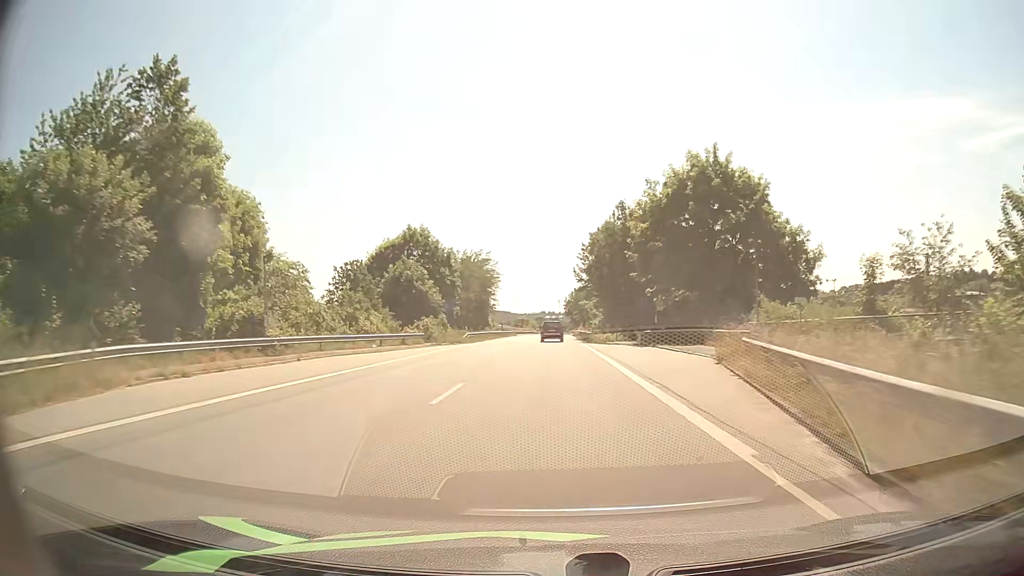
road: primary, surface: asphalt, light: Day
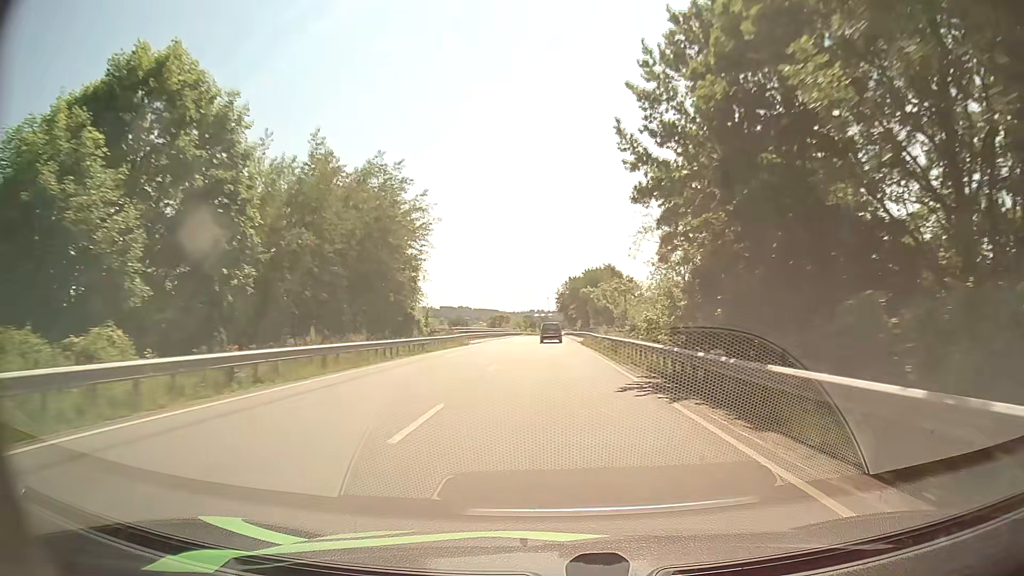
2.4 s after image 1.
(+0.2, +52.0) m; +1°
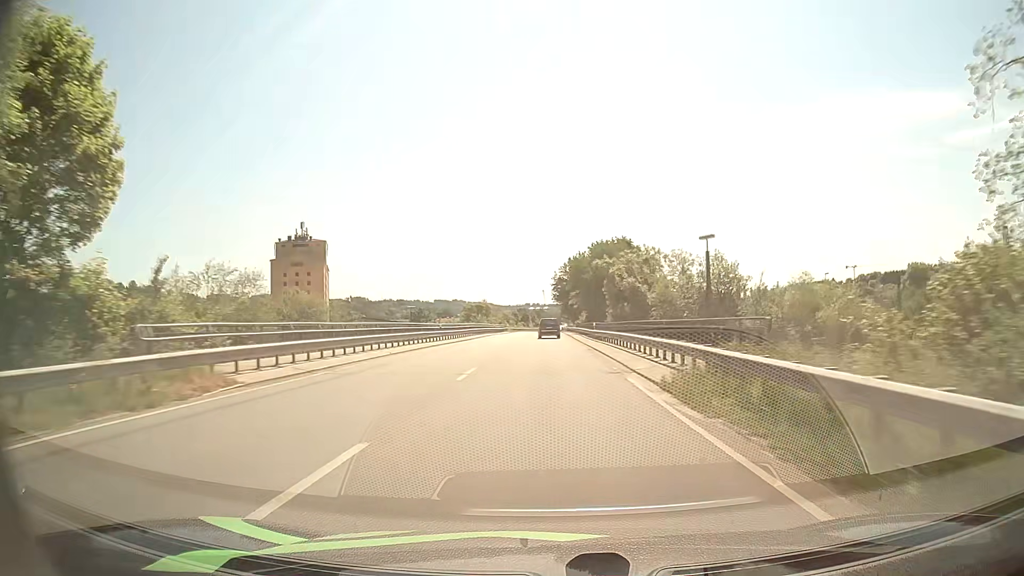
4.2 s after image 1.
(+0.2, +40.3) m; 0°
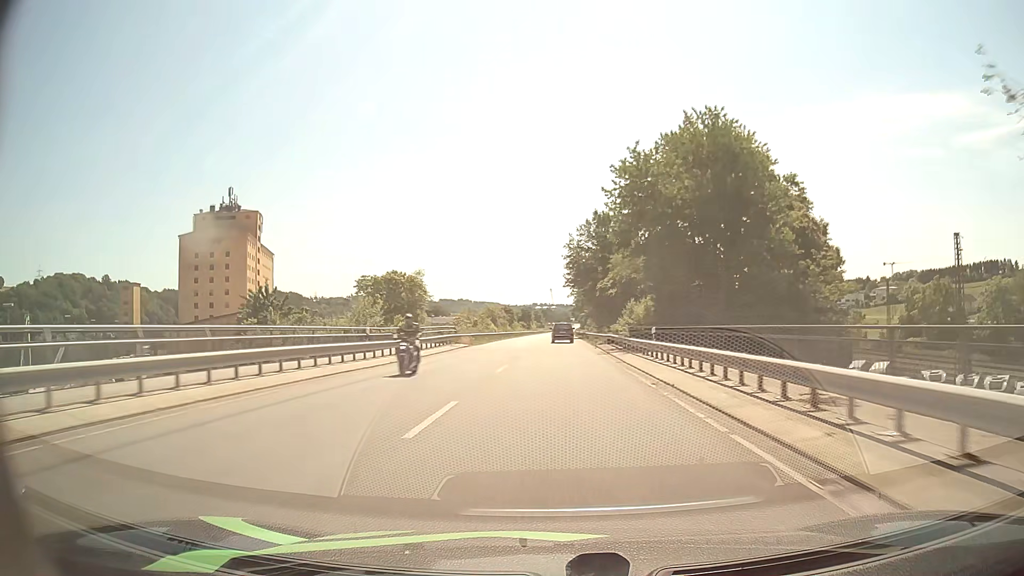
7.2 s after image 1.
(-0.6, +68.0) m; 0°
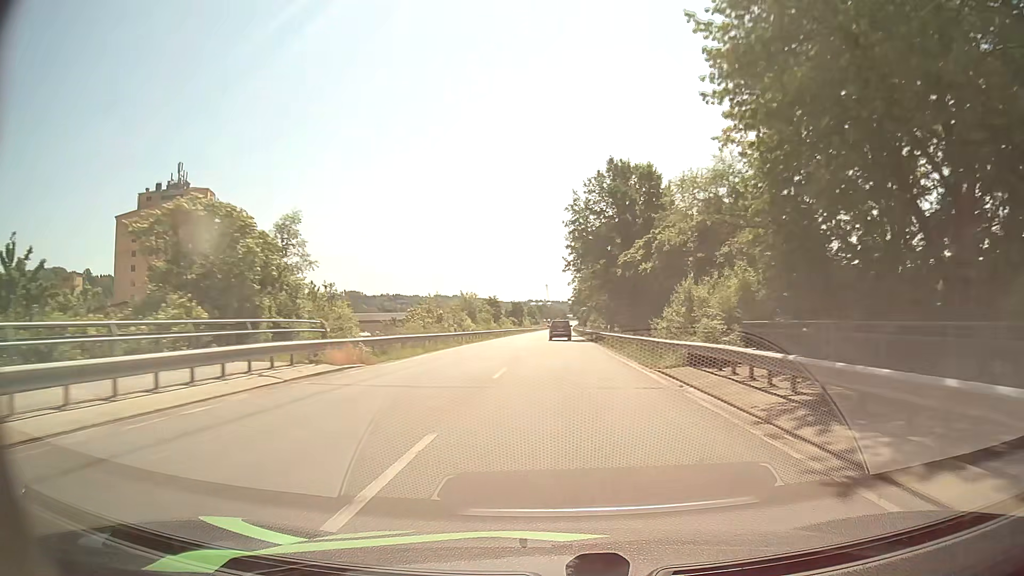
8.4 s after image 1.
(-0.1, +27.9) m; 0°
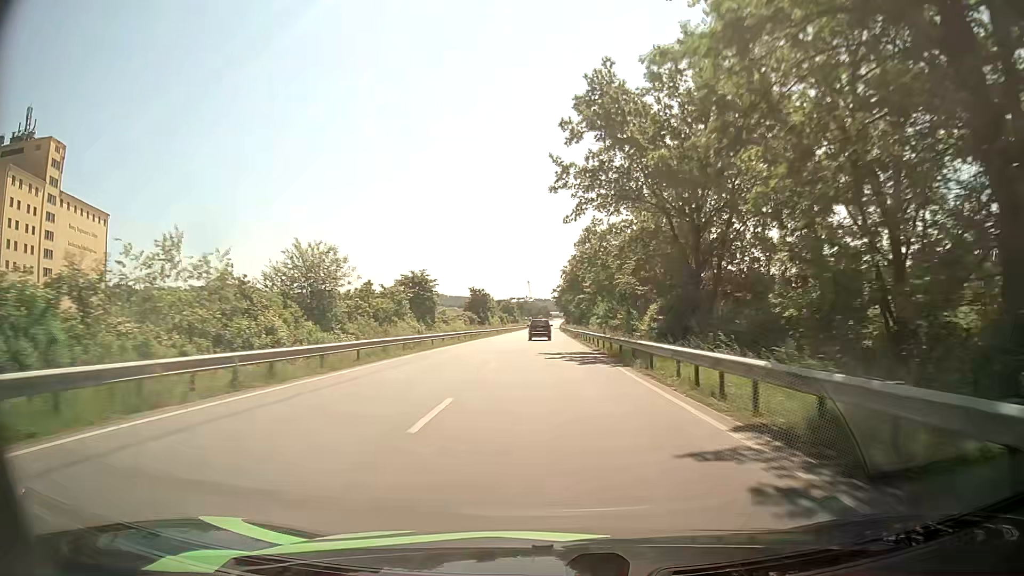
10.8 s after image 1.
(+0.7, +56.3) m; +1°
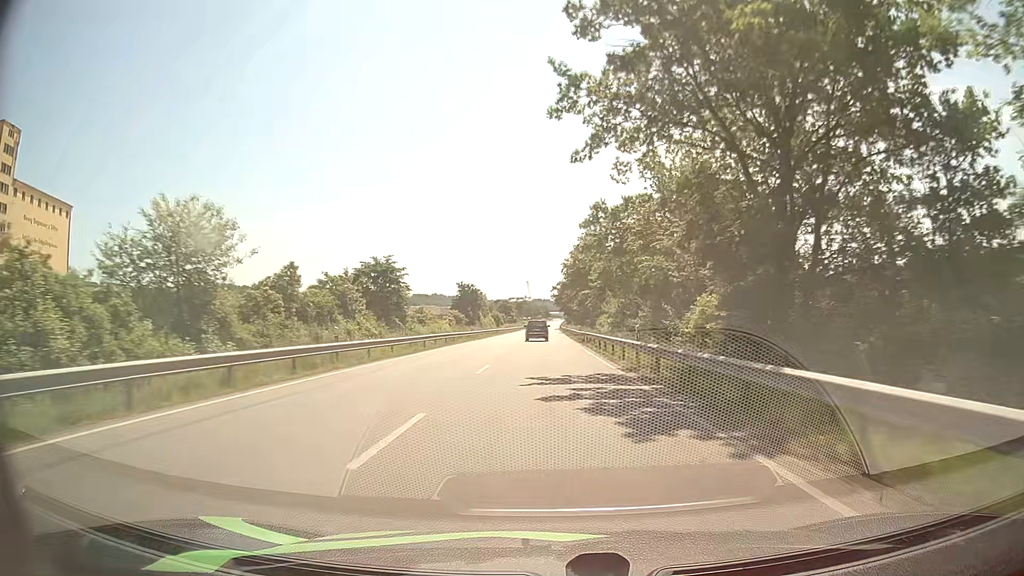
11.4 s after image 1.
(0.0, +14.1) m; 0°
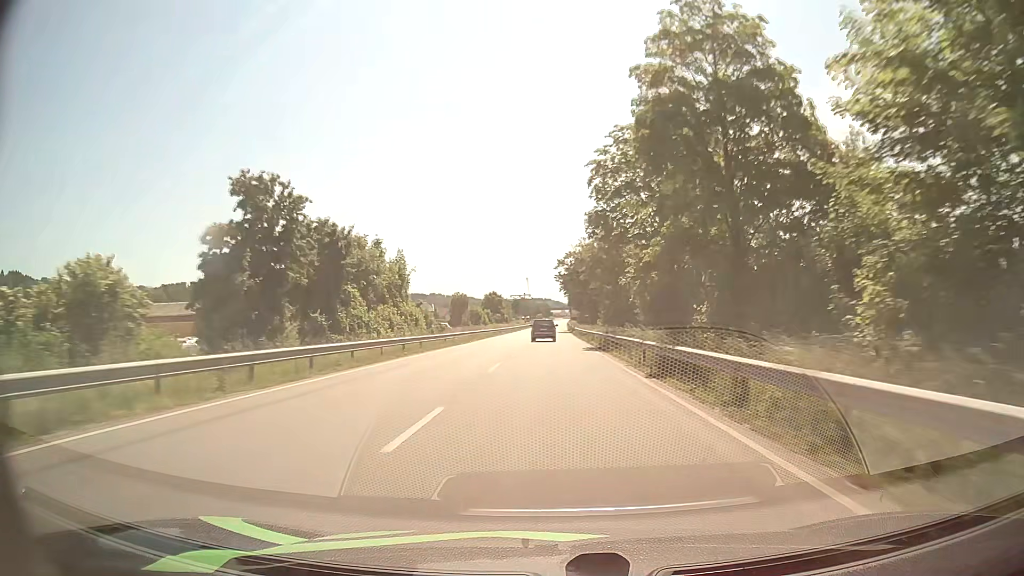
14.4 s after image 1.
(-0.2, +71.6) m; 0°
(0, +10) (0, +20) (0, +30) (0, +40) (0, +50) (0, +60) (+1, +70) (+1, +80) (+1, +90) (+1, +100) m
